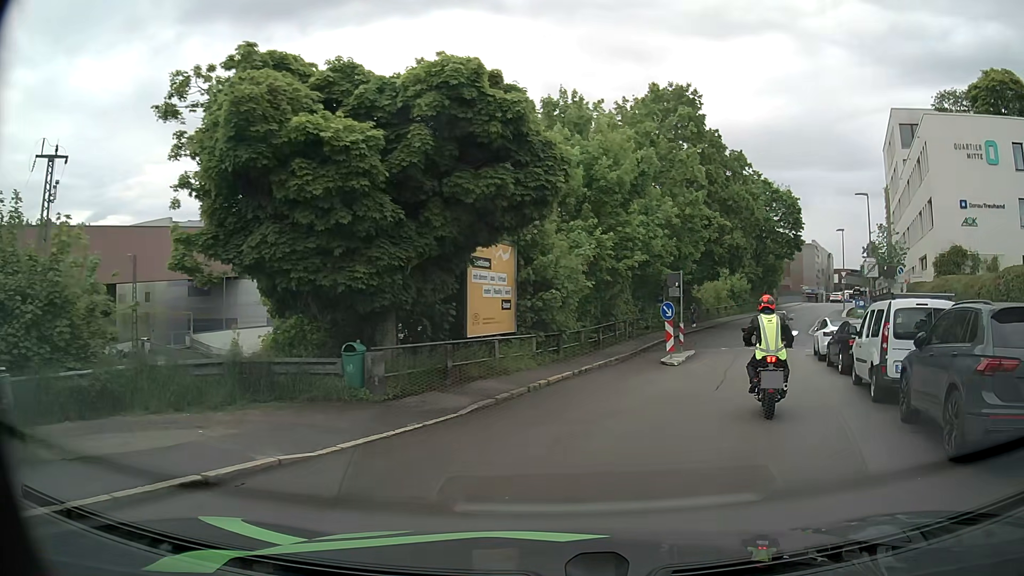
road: residential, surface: asphalt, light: Day
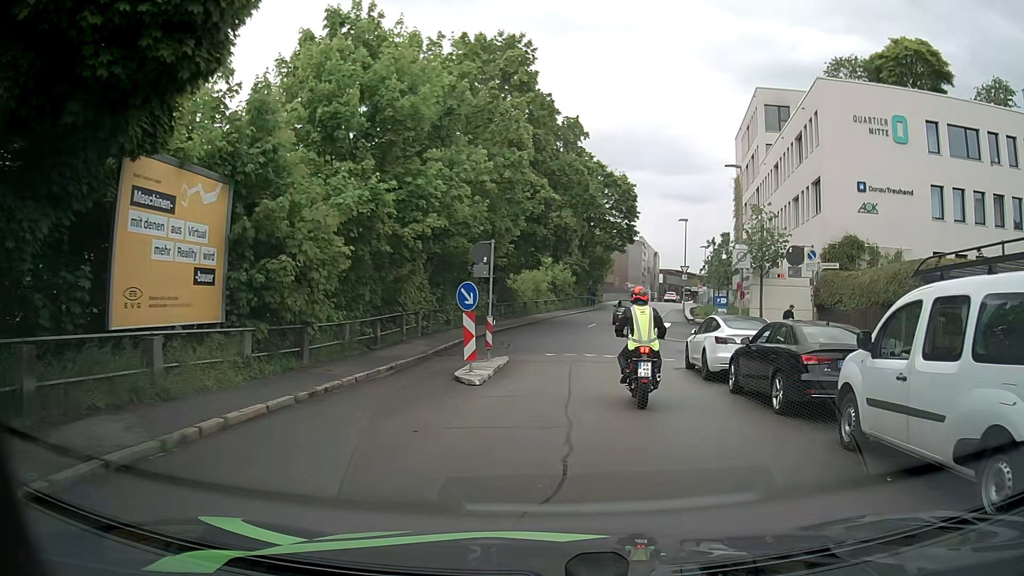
(+1.1, +8.2) m; +14°
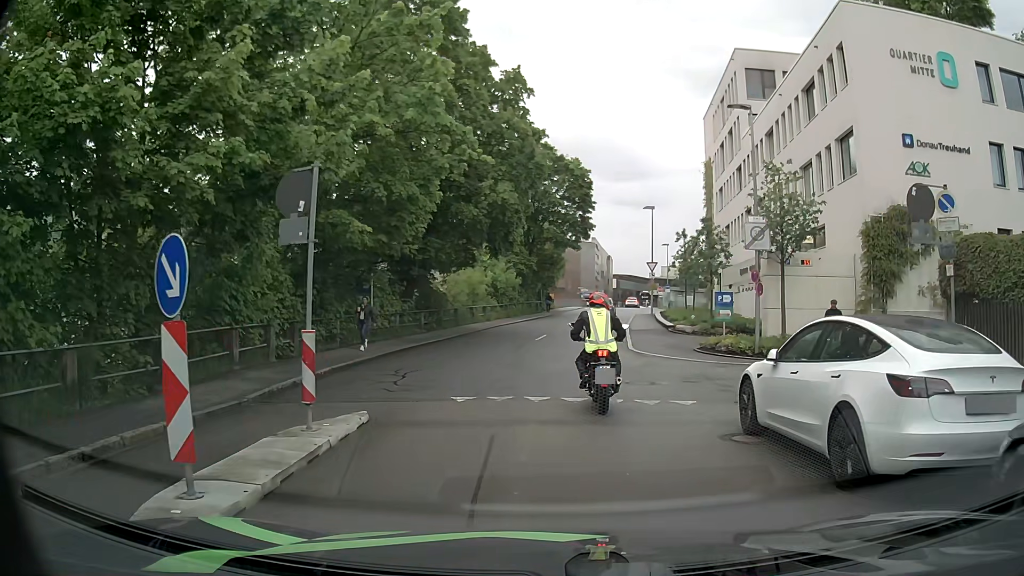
(+0.7, +9.6) m; +4°
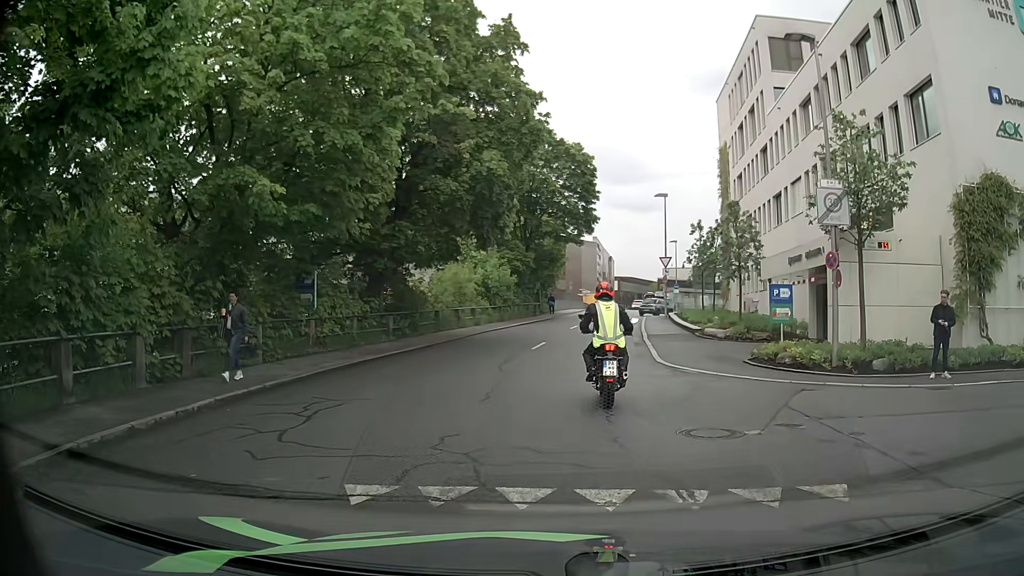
(+0.1, +5.9) m; 0°
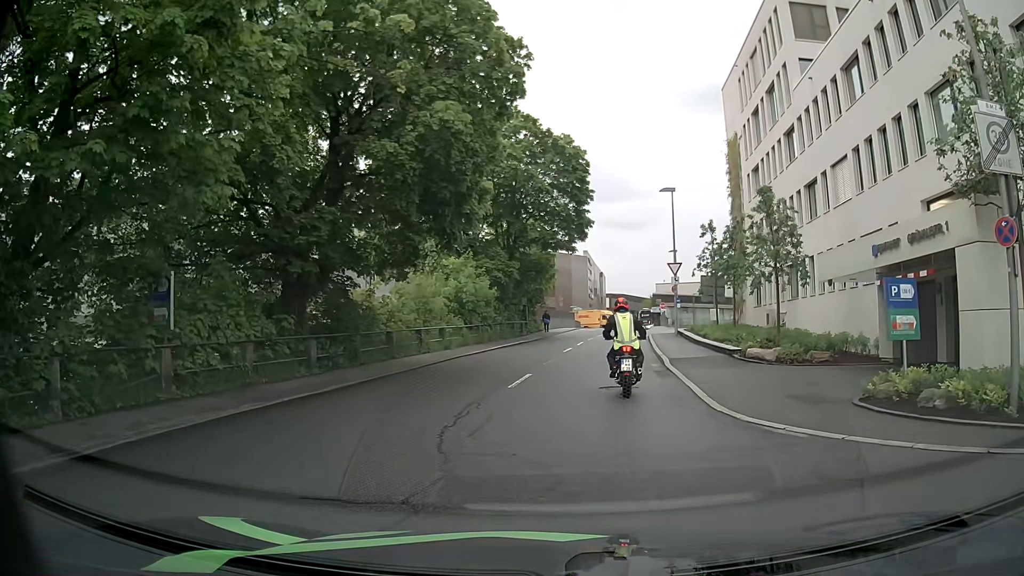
(+0.3, +7.2) m; +3°
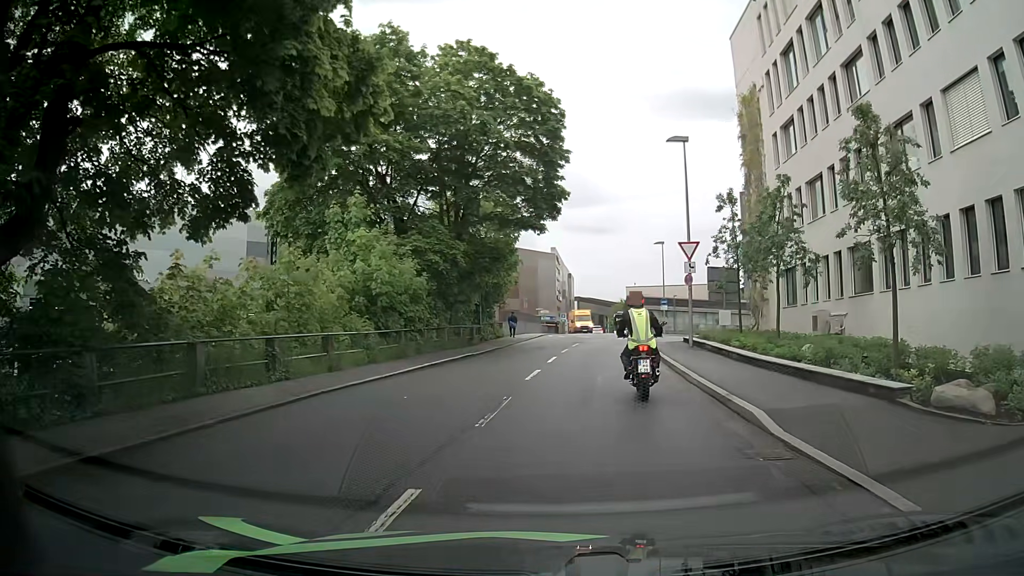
(+0.2, +11.5) m; +2°
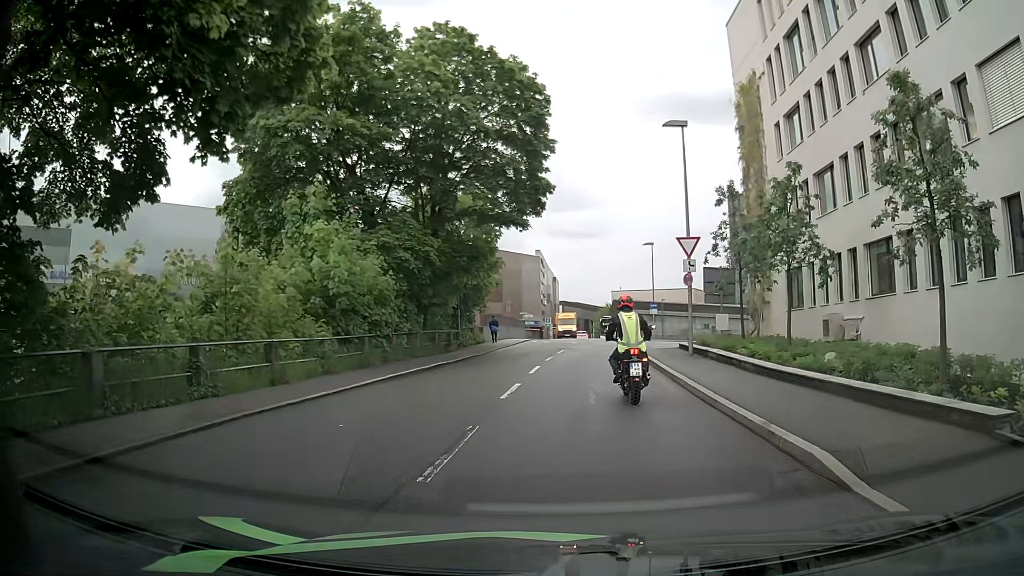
(+0.1, +2.7) m; +1°
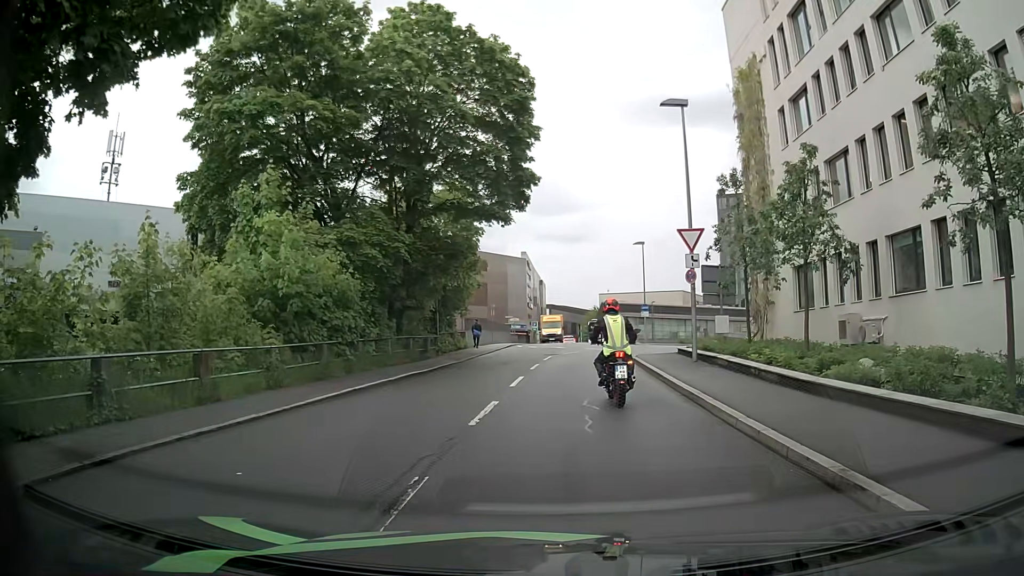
(0.0, +2.7) m; +1°
